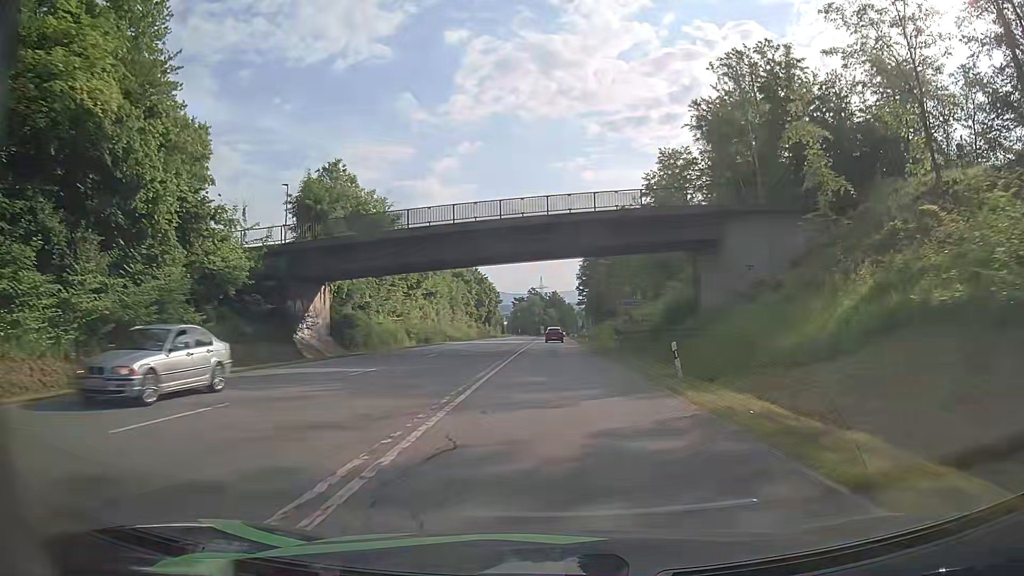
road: secondary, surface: asphalt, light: Day
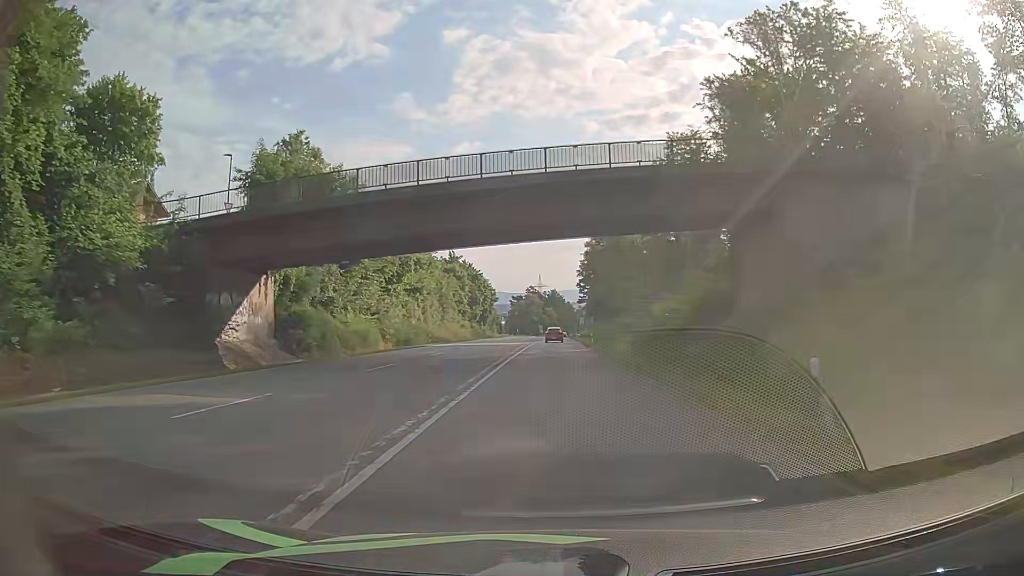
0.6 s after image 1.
(0.0, +9.6) m; 0°
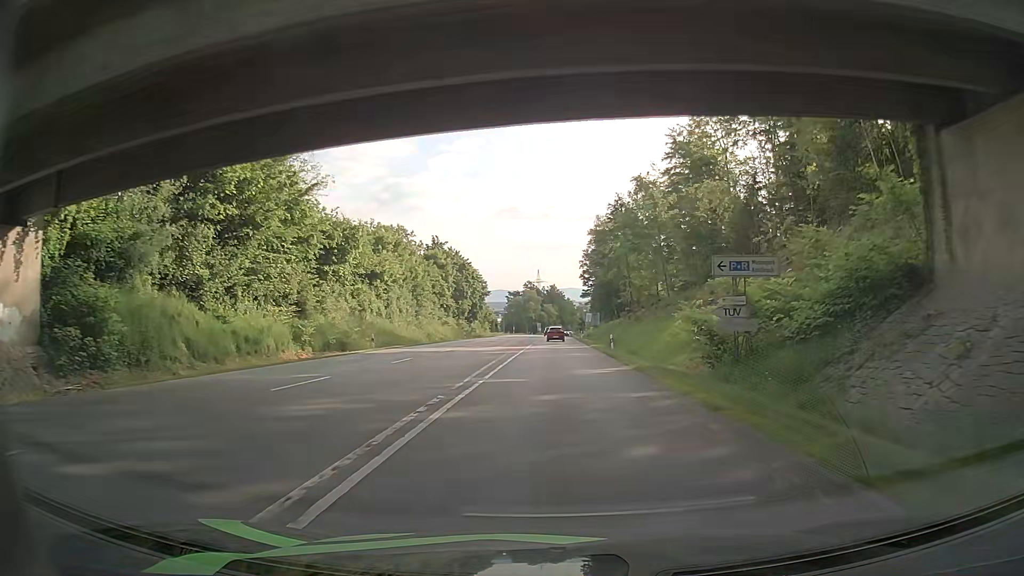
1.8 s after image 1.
(+0.1, +19.2) m; 0°
(0, +10) (0, +20) (0, +30) (0, +40) (0, +50) (0, +60) (0, +70) (0, +80) (+1, +90) (+1, +100) m
